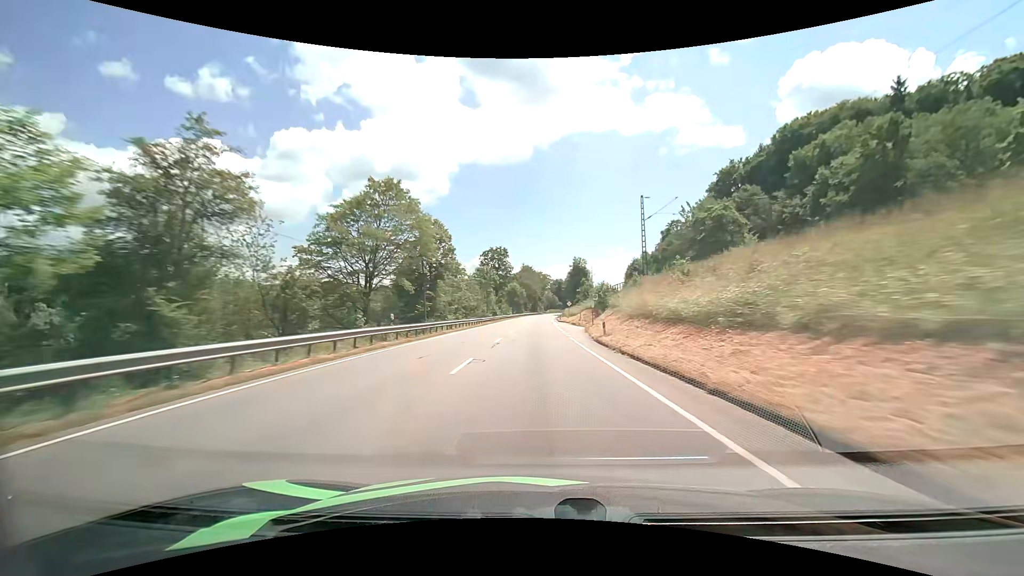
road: primary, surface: asphalt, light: Day
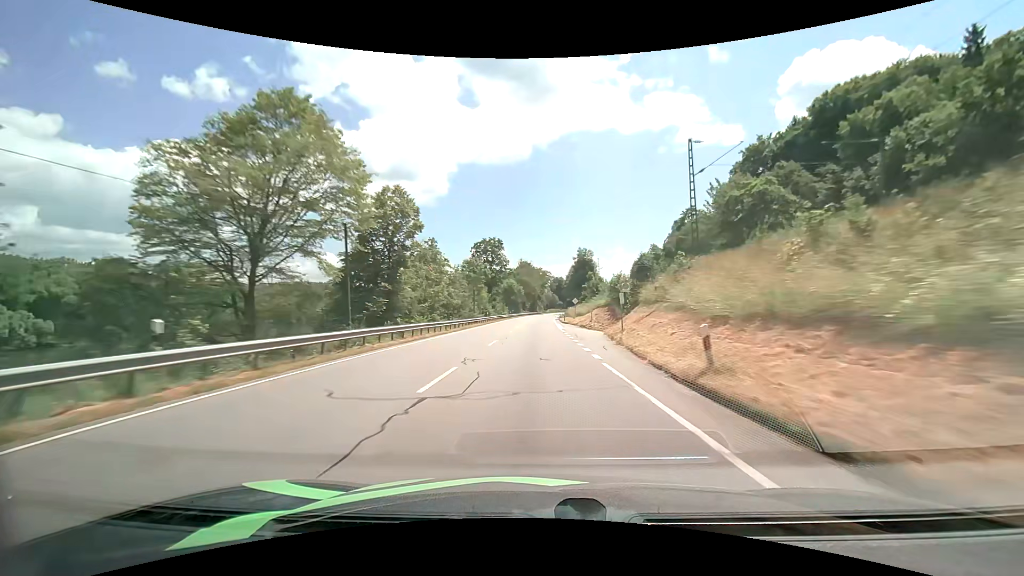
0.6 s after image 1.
(0.0, +14.8) m; 0°
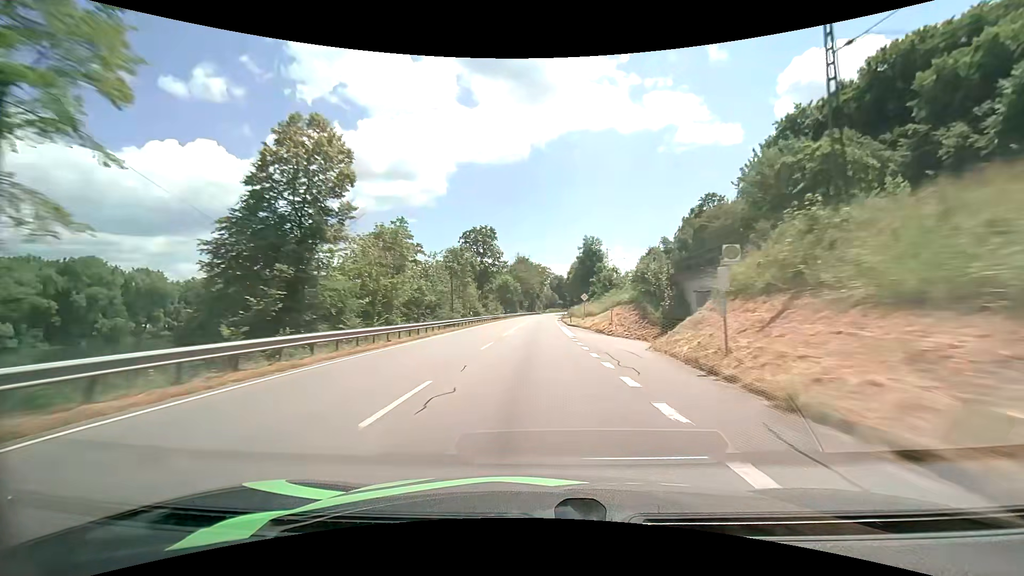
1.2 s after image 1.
(0.0, +14.8) m; 0°
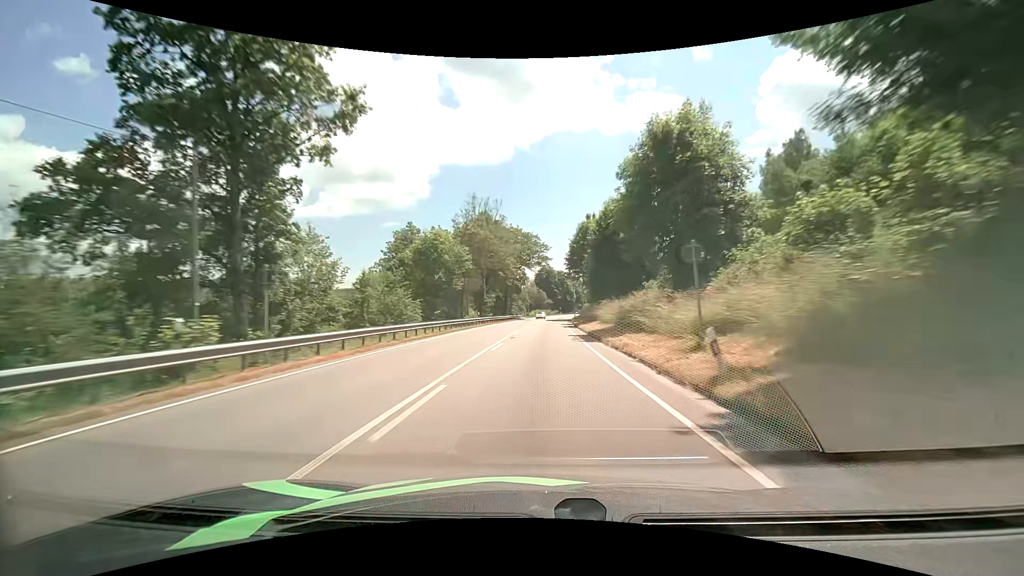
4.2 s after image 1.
(+0.5, +74.1) m; +2°
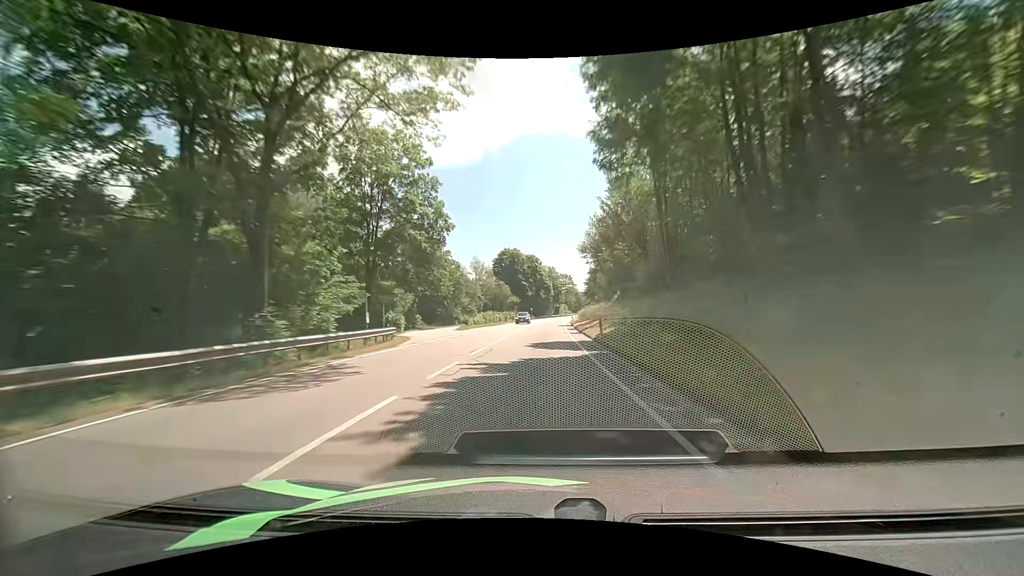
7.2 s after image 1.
(+2.5, +74.6) m; +4°
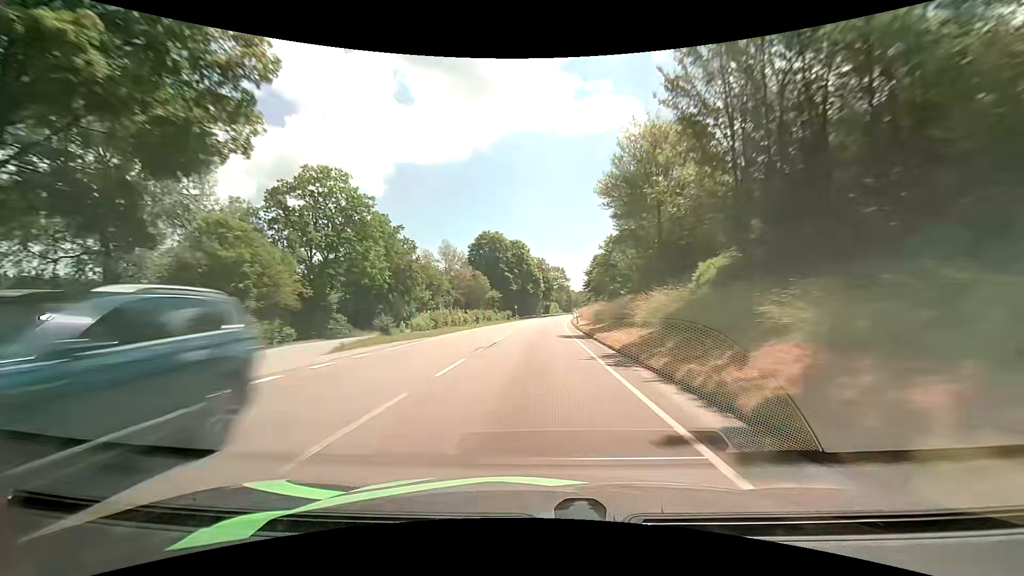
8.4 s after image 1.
(+0.4, +30.3) m; +2°
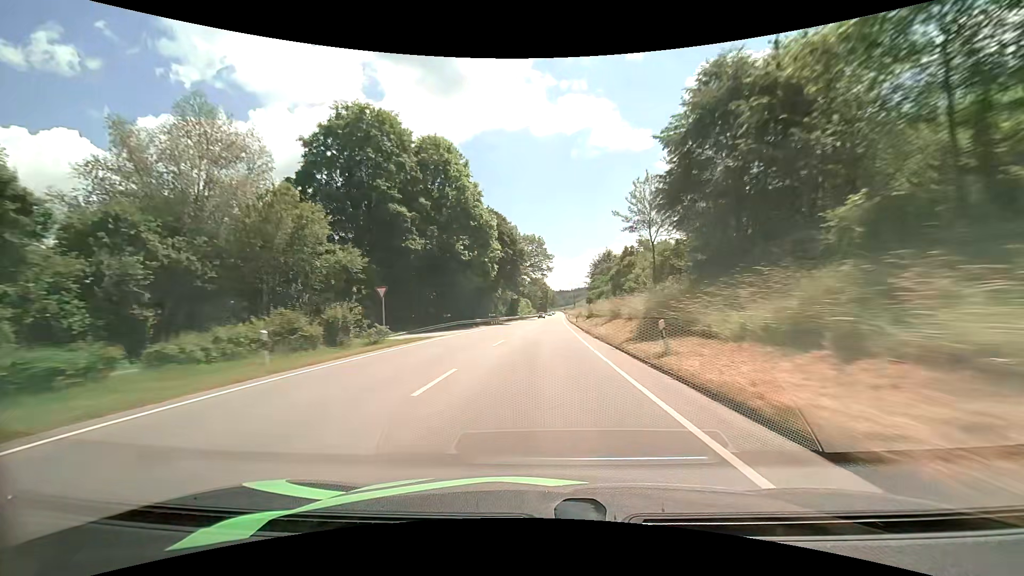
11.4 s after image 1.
(+2.1, +75.8) m; +3°
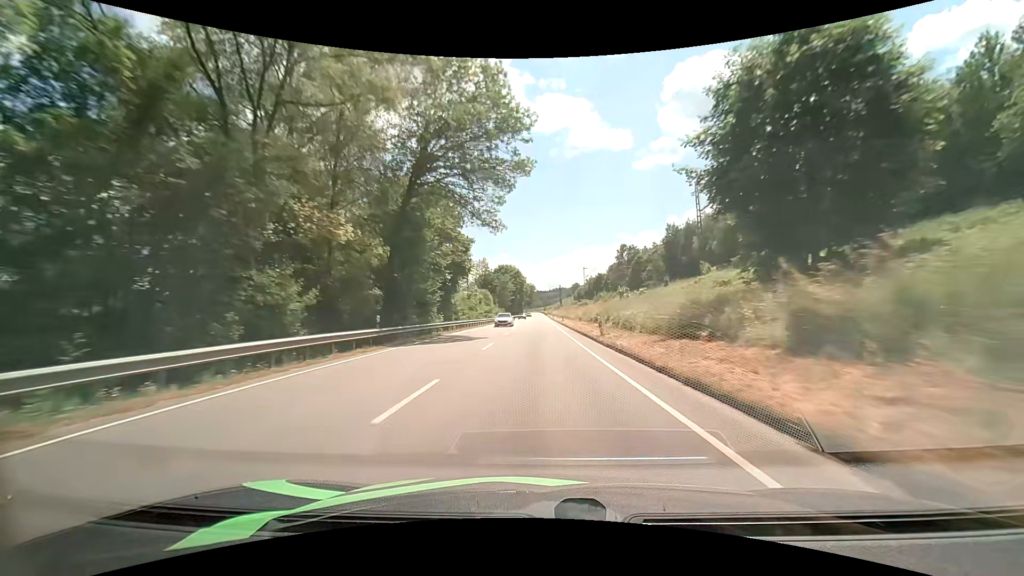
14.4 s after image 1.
(+2.0, +75.4) m; +3°
(0, +10) (0, +20) (0, +30) (0, +40) (0, +50) (0, +60) (+1, +70) (+1, +80) (+1, +90) (+1, +100) m
